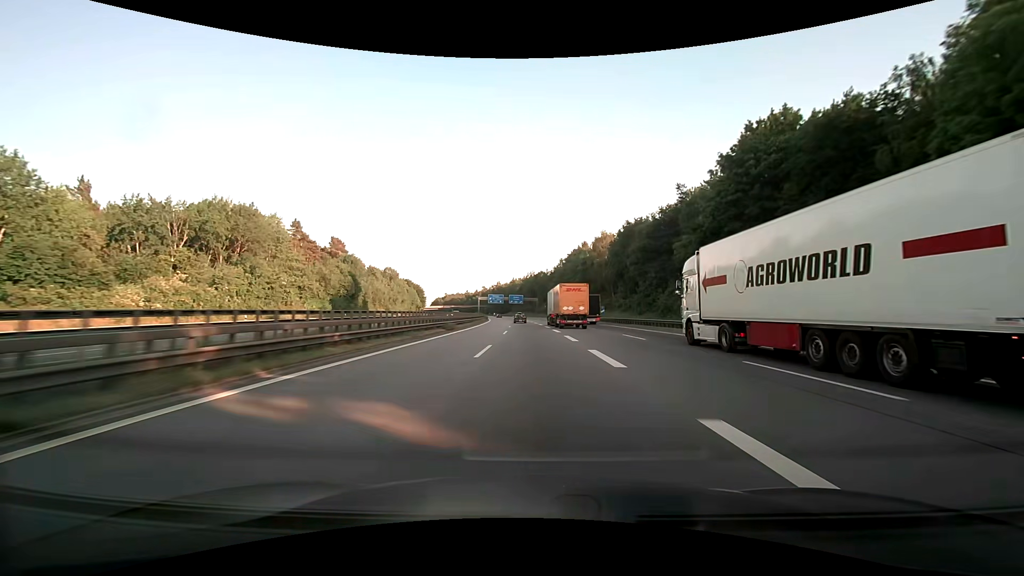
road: motorway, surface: asphalt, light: Day
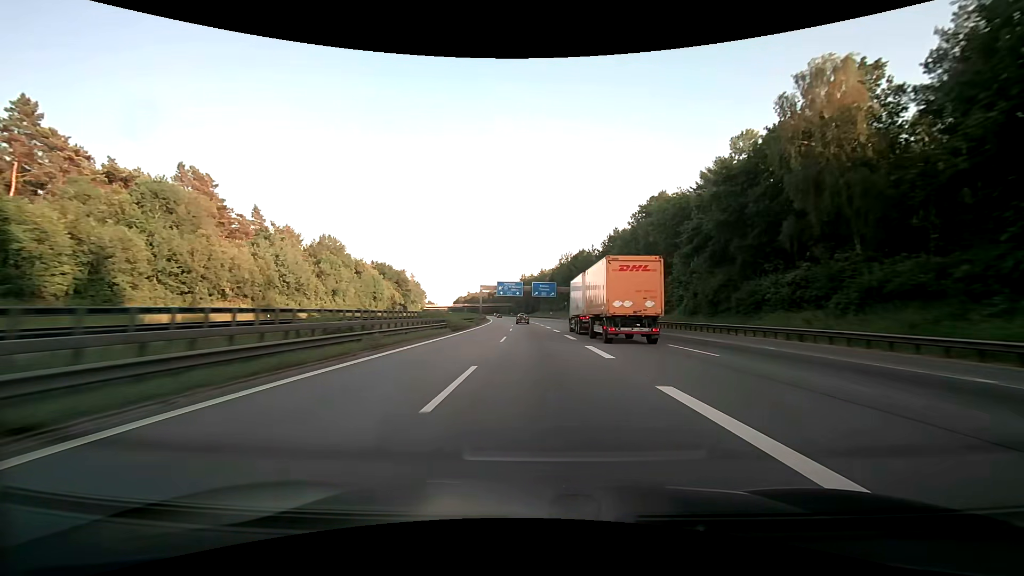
(-2.3, +80.9) m; -3°
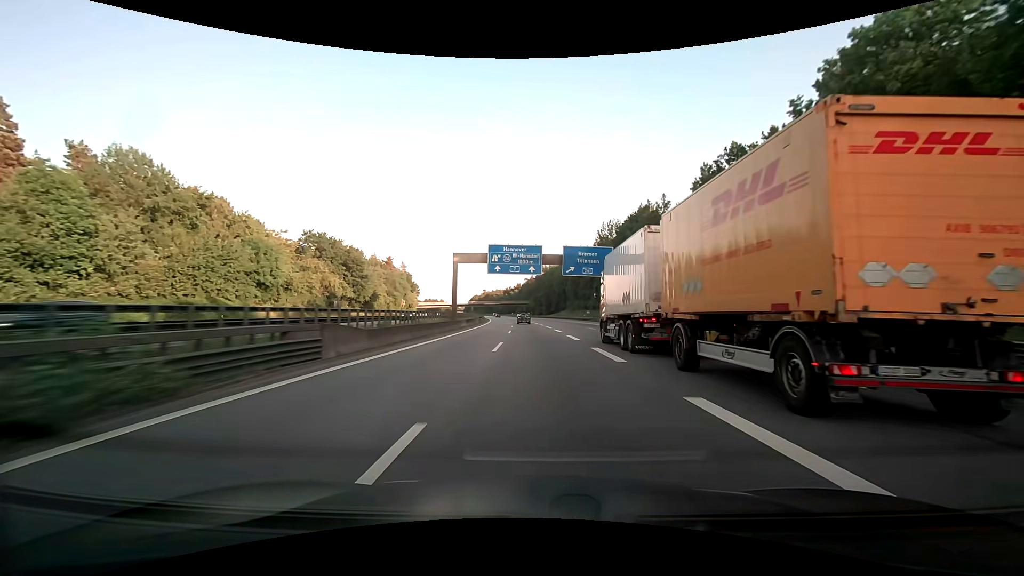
(-1.3, +61.2) m; -2°
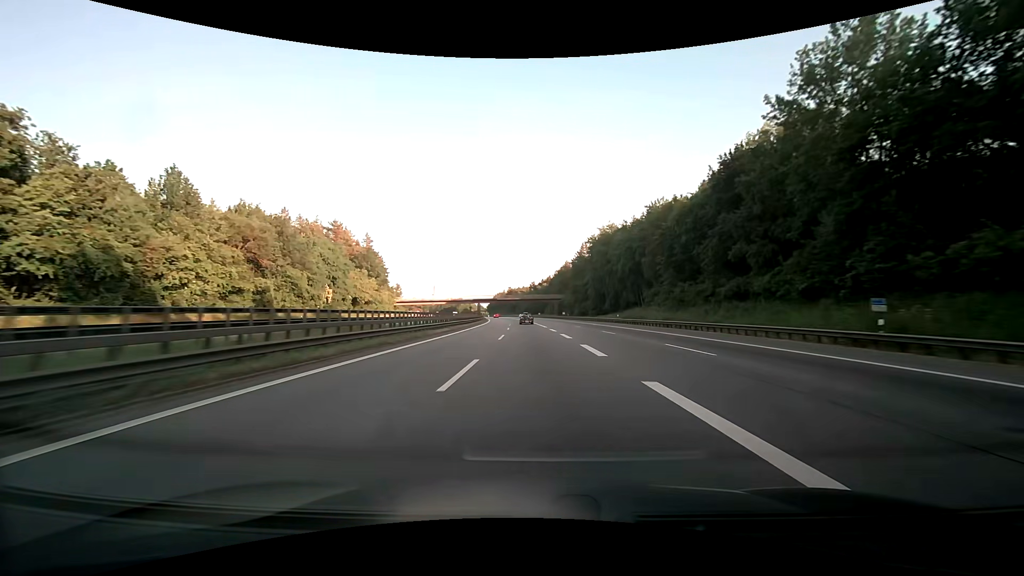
(-2.1, +82.3) m; -3°
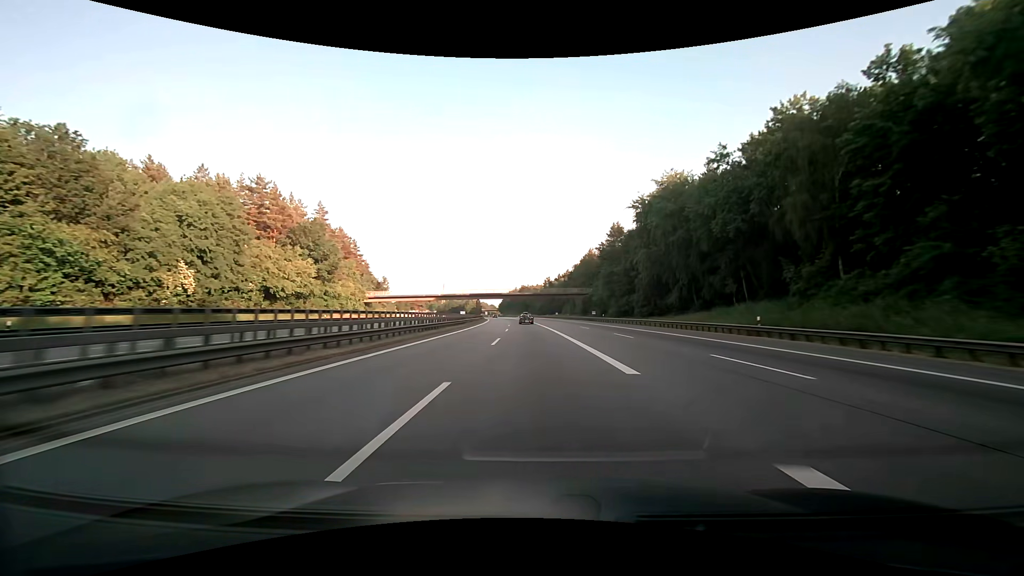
(-0.7, +41.4) m; -2°
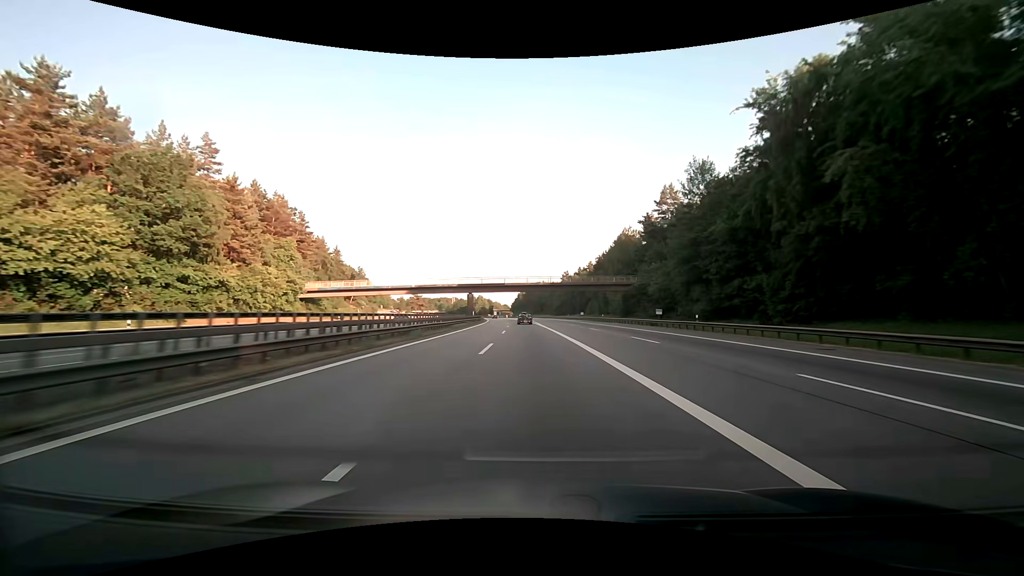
(-0.6, +41.5) m; -2°
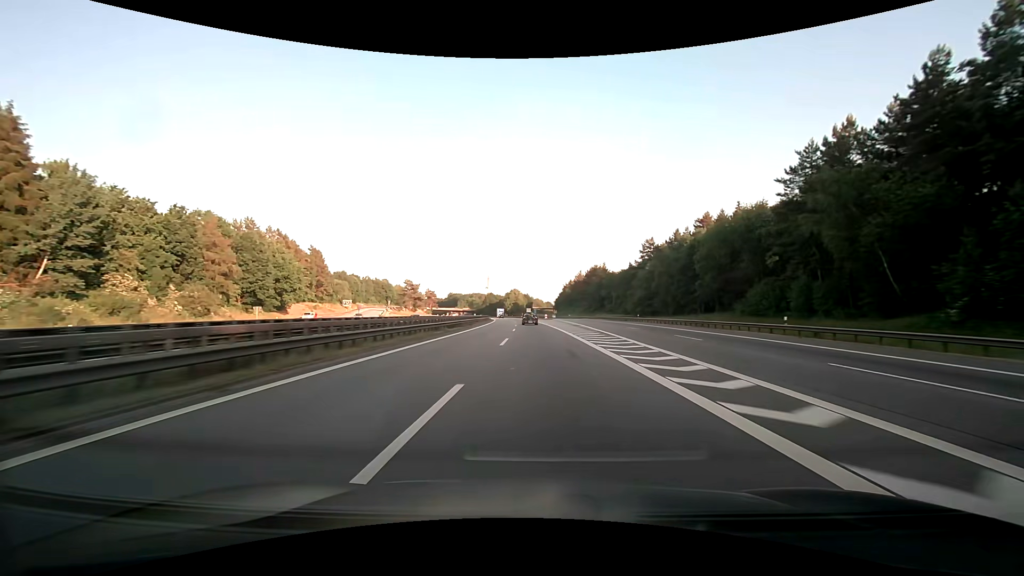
(-4.2, +104.2) m; -5°
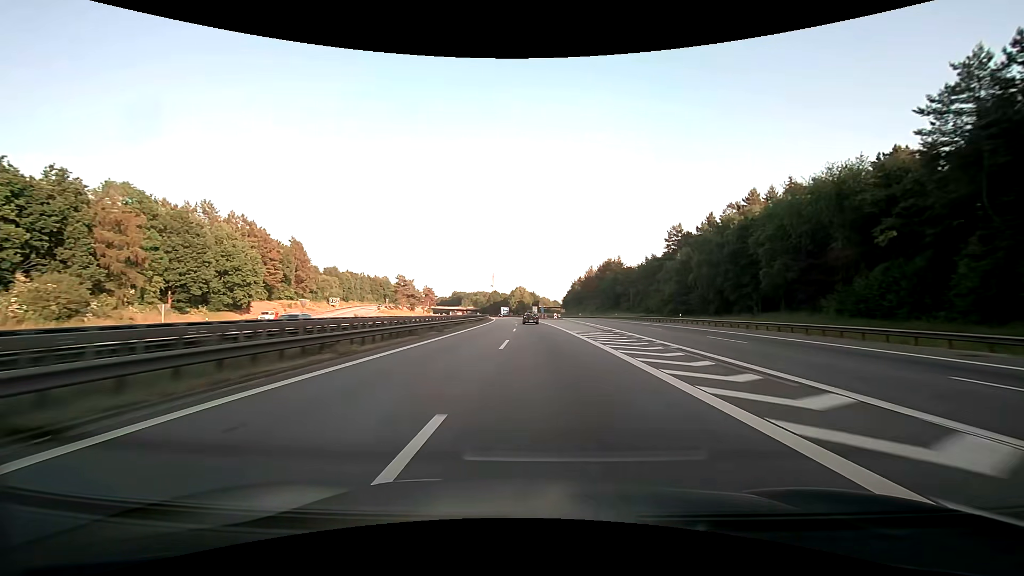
(-0.2, +20.7) m; -1°
(0, +10) (0, +20) (0, +30) (0, +40) (-1, +50) (-1, +60) (-1, +70) (-2, +80) (-2, +90) (-3, +100) m
